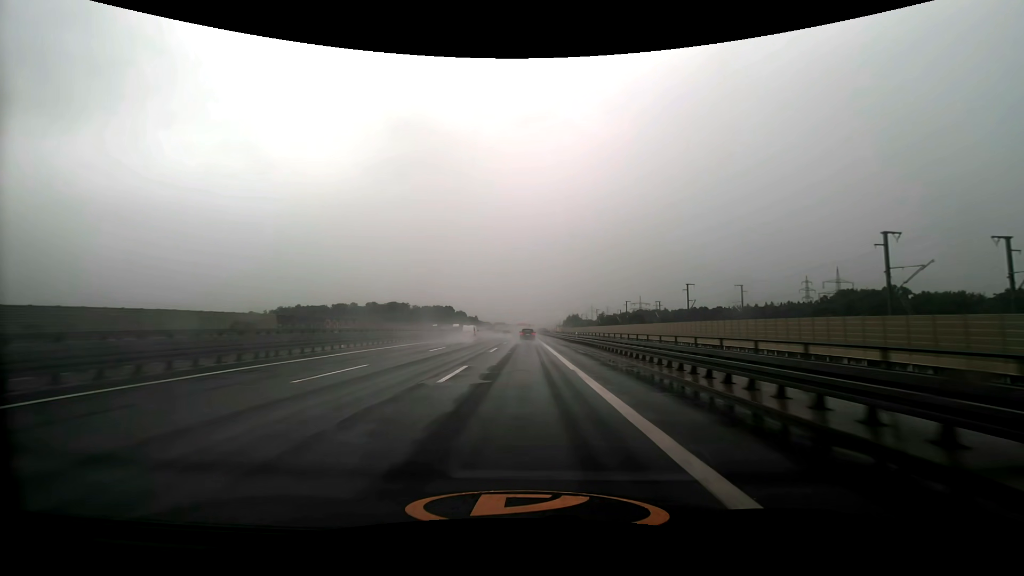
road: motorway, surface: asphalt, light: Day
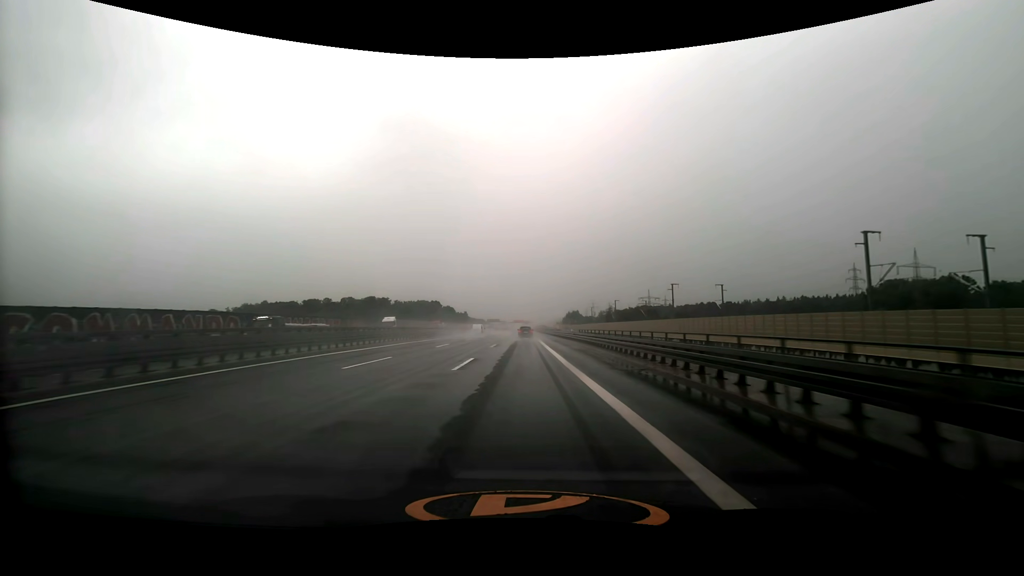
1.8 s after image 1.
(+0.1, +50.8) m; 0°
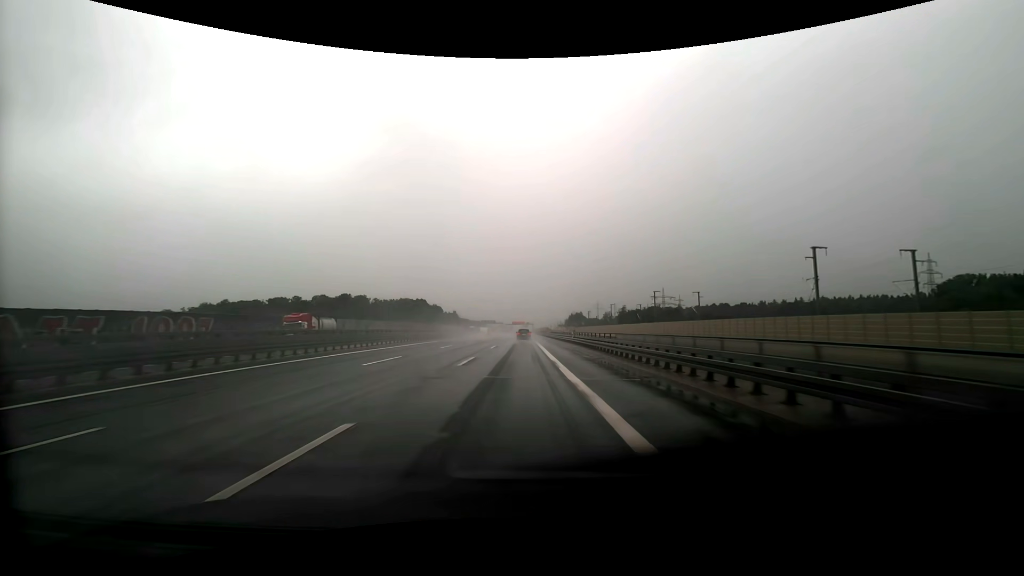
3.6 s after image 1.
(0.0, +50.9) m; 0°
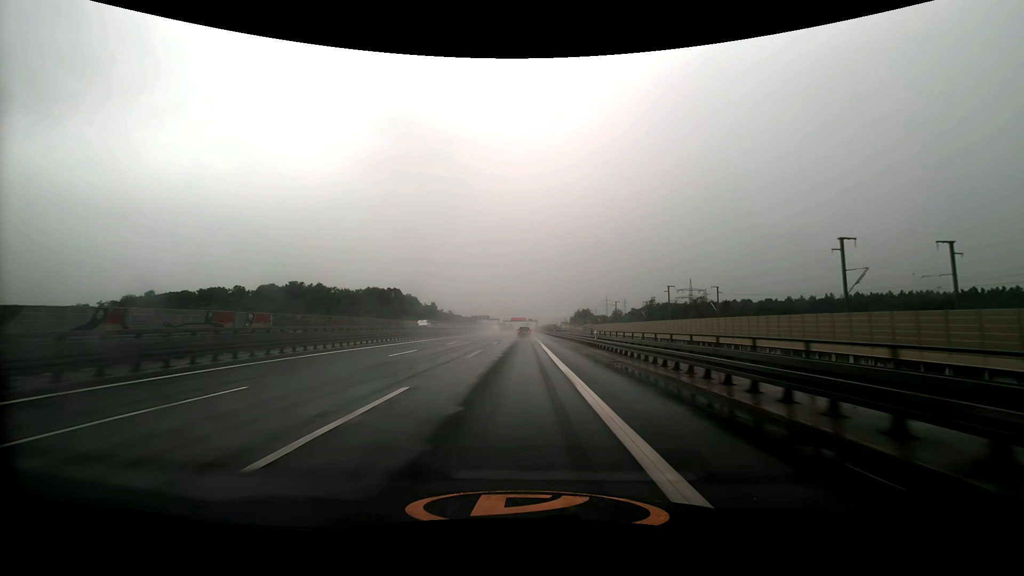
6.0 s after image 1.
(-0.1, +68.5) m; 0°
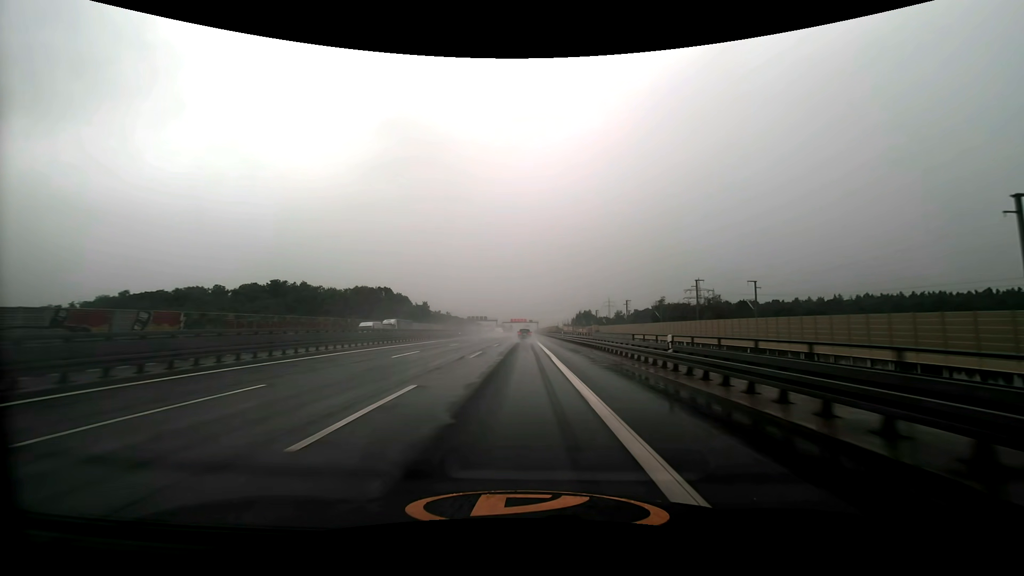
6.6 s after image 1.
(0.0, +17.3) m; 0°
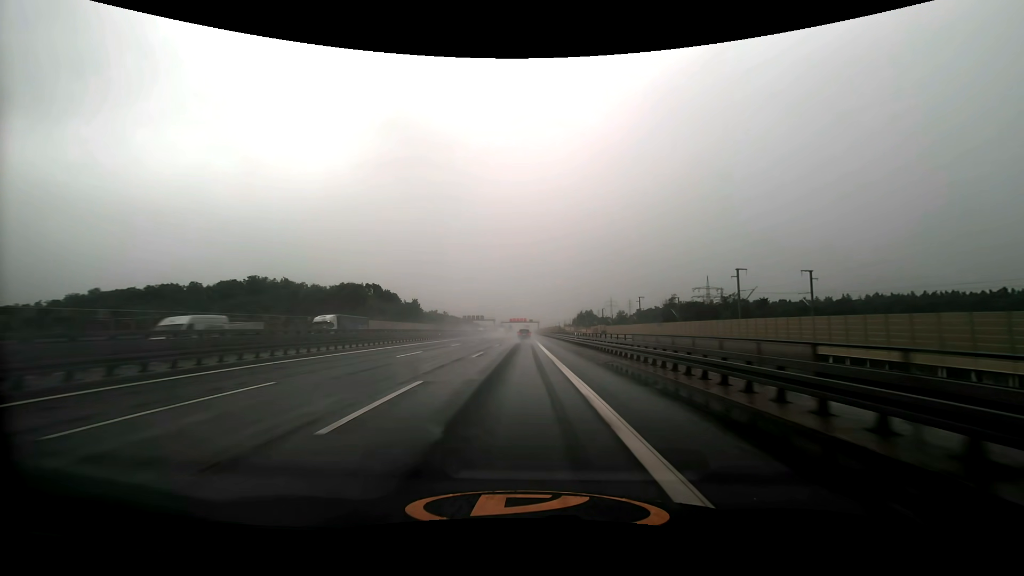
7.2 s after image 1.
(0.0, +17.3) m; 0°
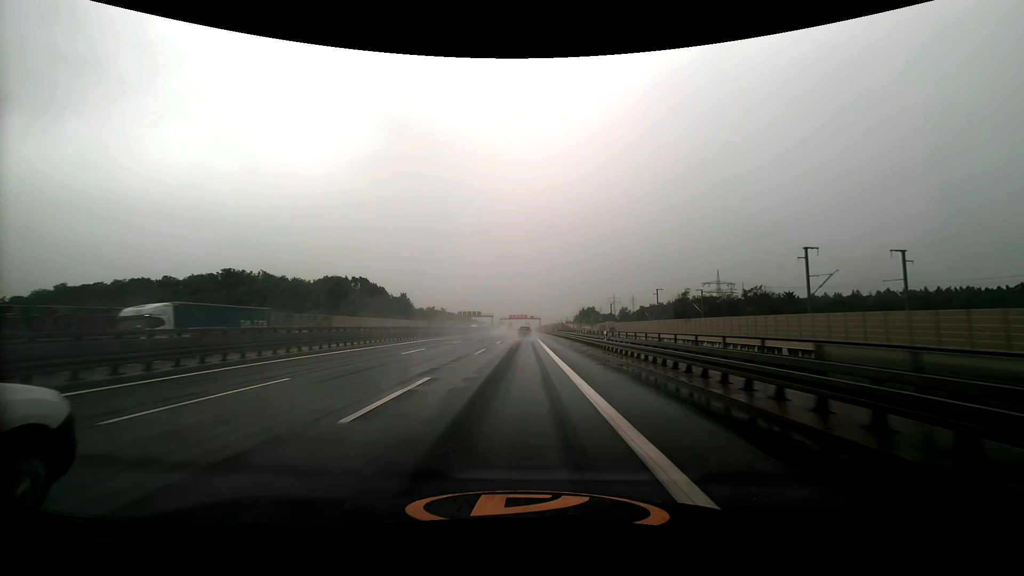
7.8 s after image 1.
(0.0, +17.3) m; 0°
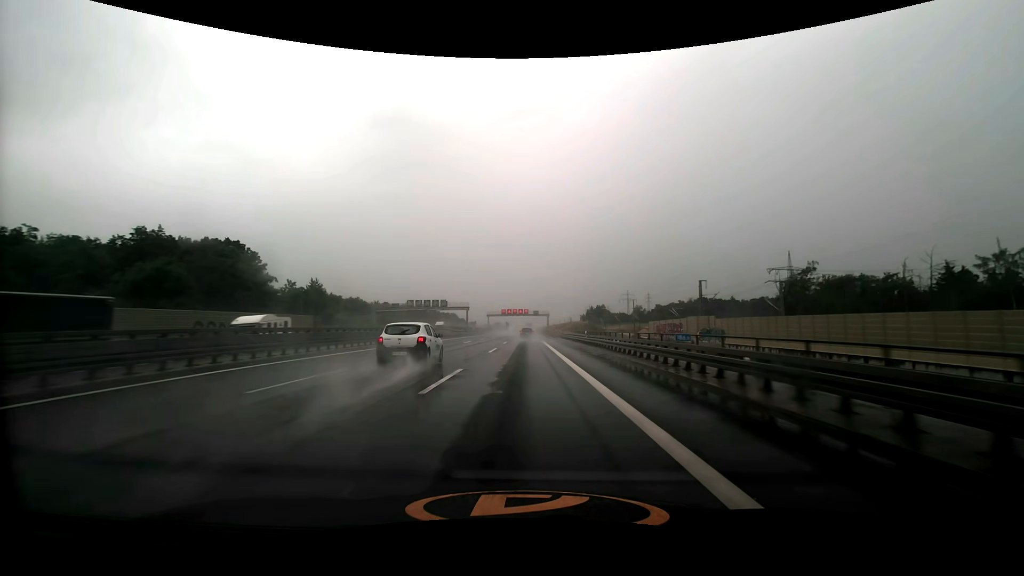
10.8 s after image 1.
(-0.3, +87.1) m; 0°
(0, +10) (0, +20) (0, +30) (0, +40) (0, +50) (0, +60) (0, +70) (0, +80) (0, +90) (0, +100) m
